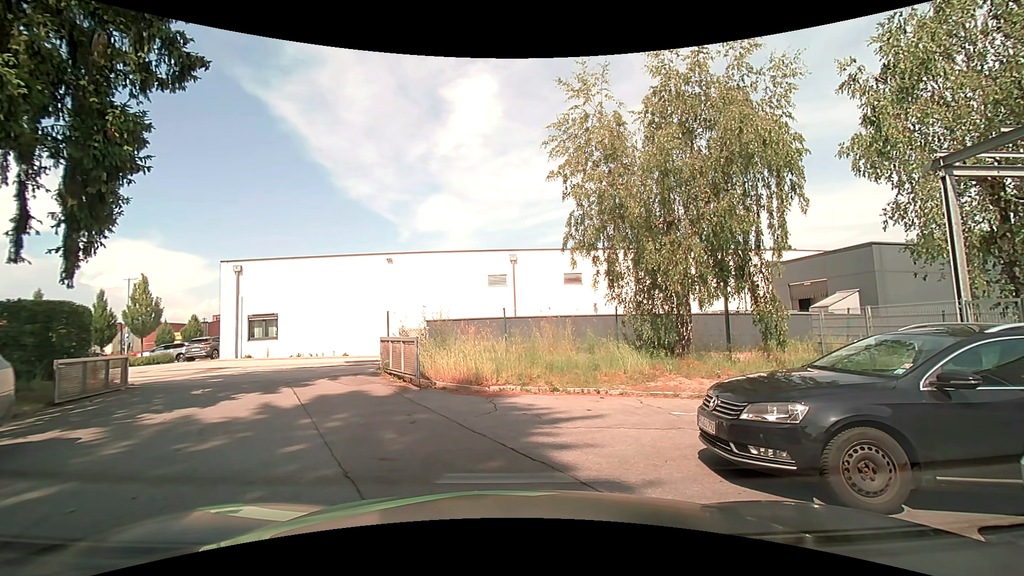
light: Day
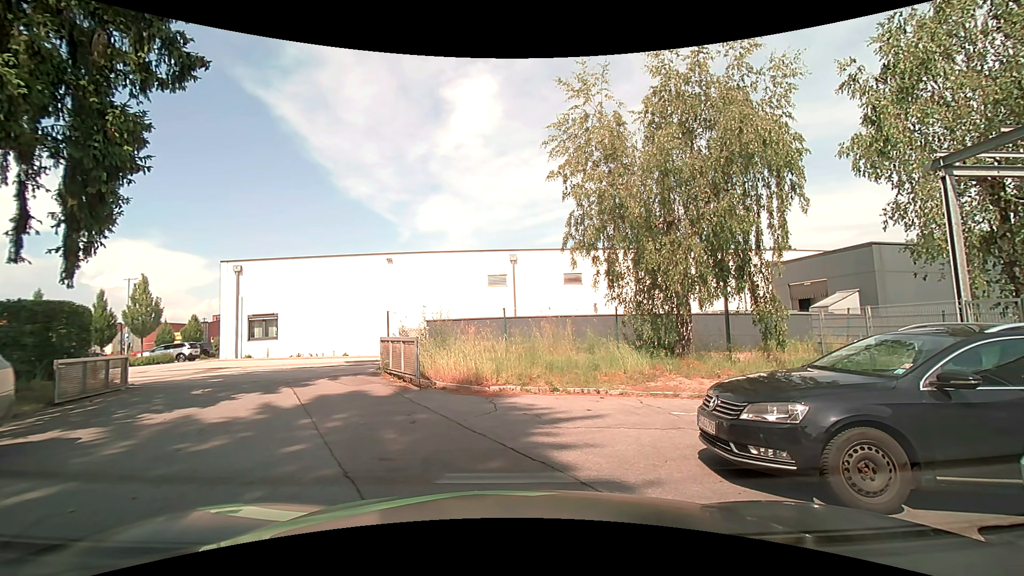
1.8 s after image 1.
(0.0, 0.0) m; 0°
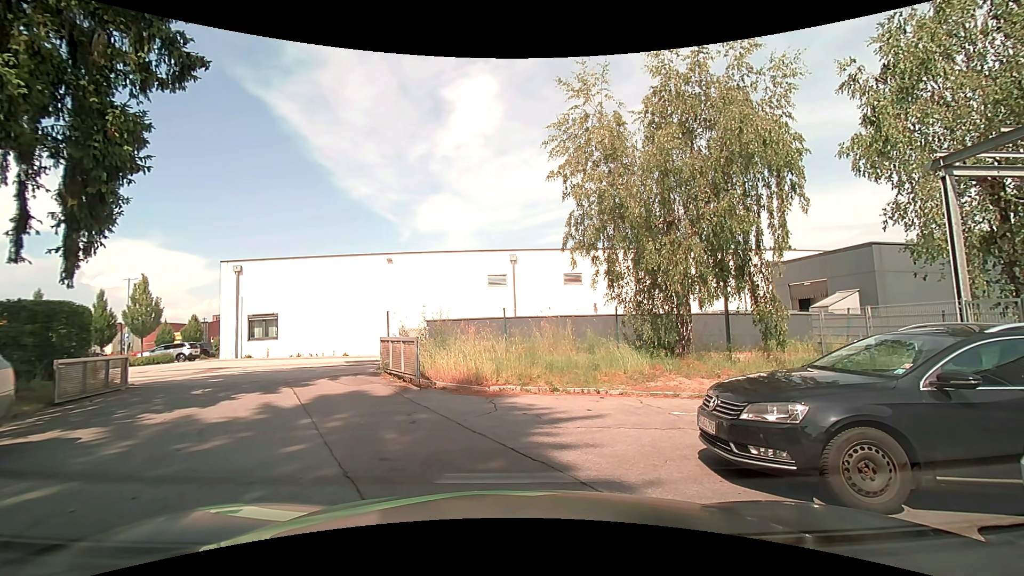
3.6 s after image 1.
(0.0, 0.0) m; 0°
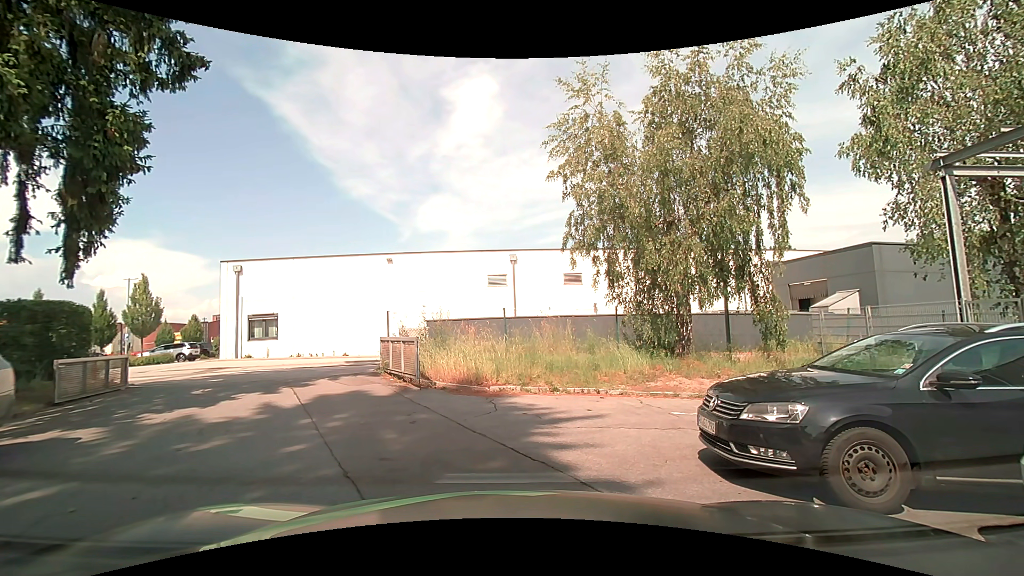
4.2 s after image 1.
(0.0, 0.0) m; 0°
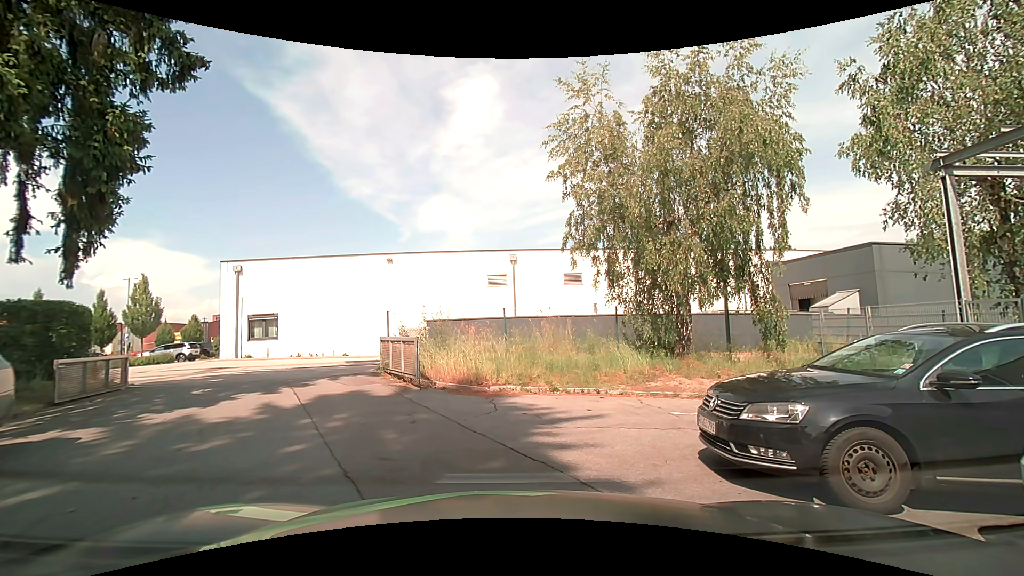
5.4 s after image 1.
(0.0, 0.0) m; 0°
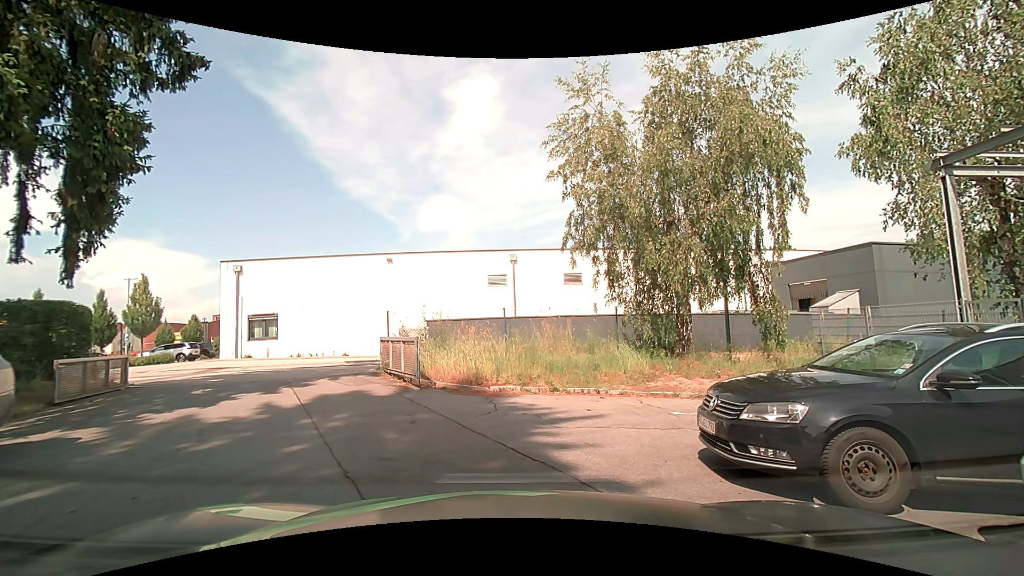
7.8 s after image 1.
(0.0, 0.0) m; 0°
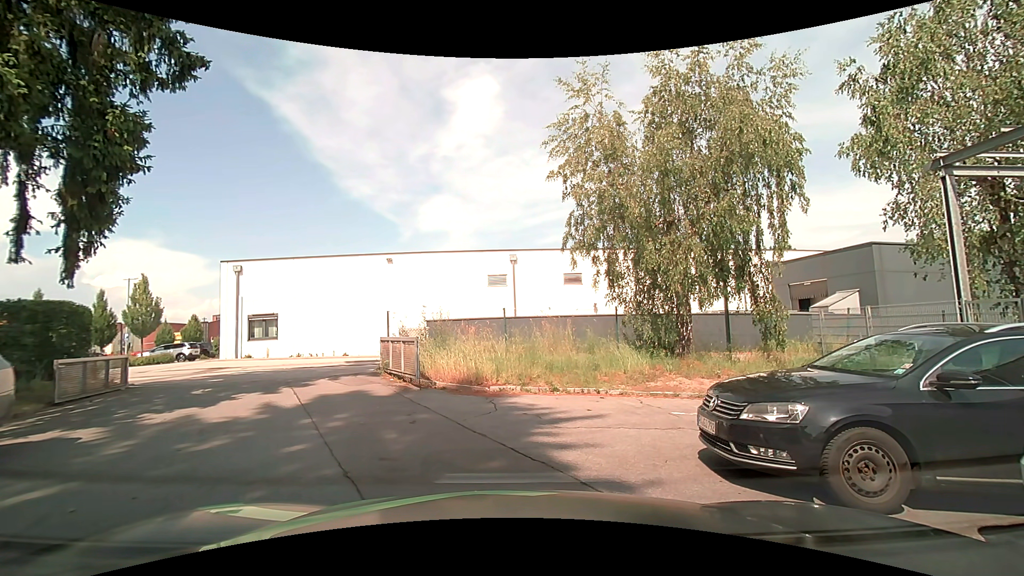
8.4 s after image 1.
(0.0, 0.0) m; 0°
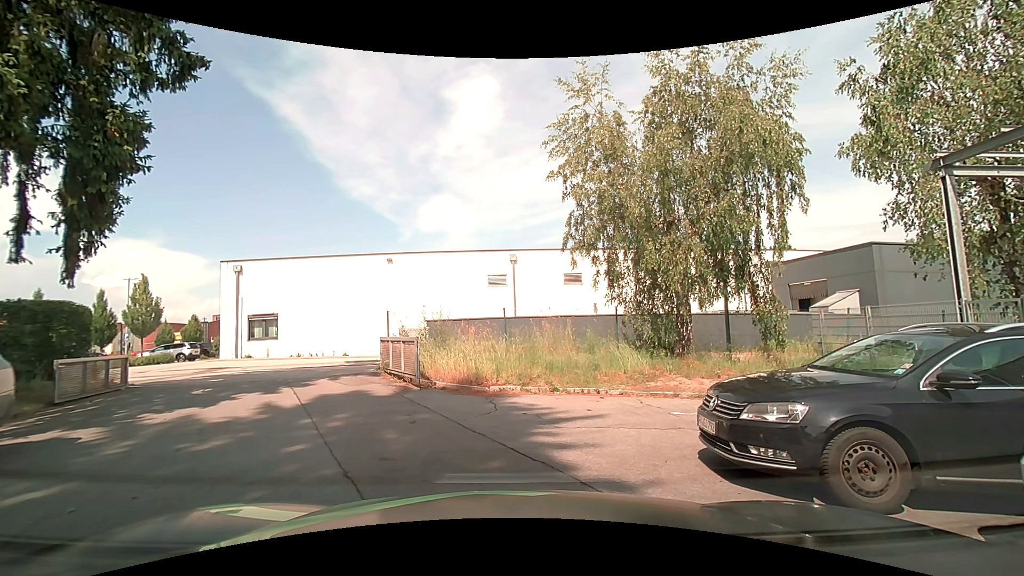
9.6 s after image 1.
(0.0, 0.0) m; 0°
